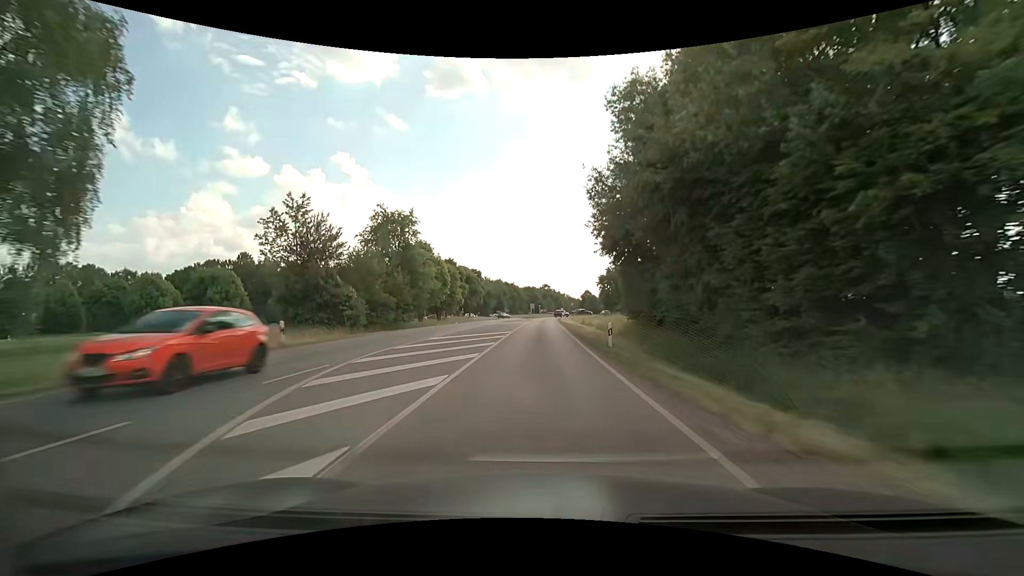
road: secondary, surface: asphalt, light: Day
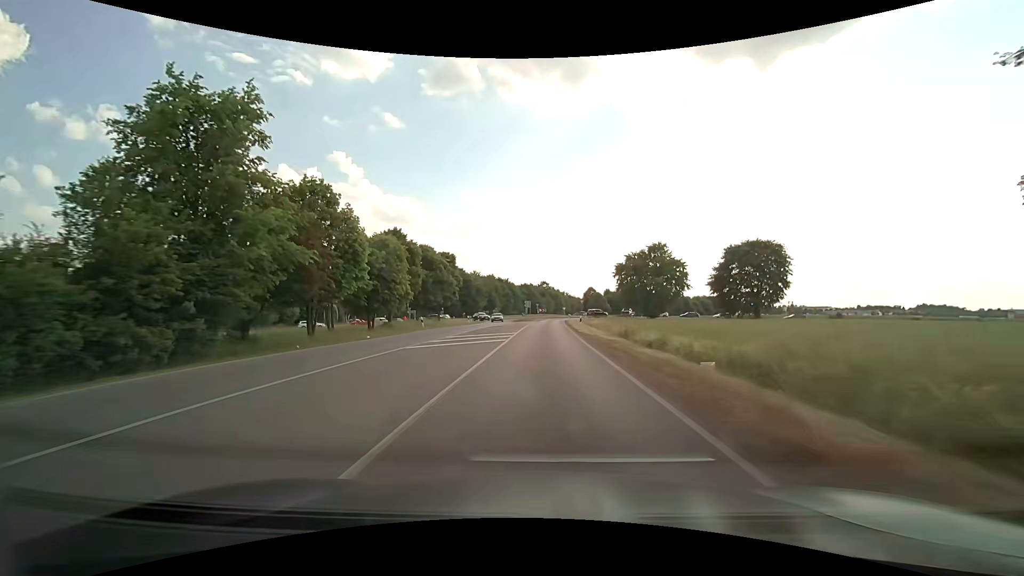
(-0.1, +29.2) m; 0°
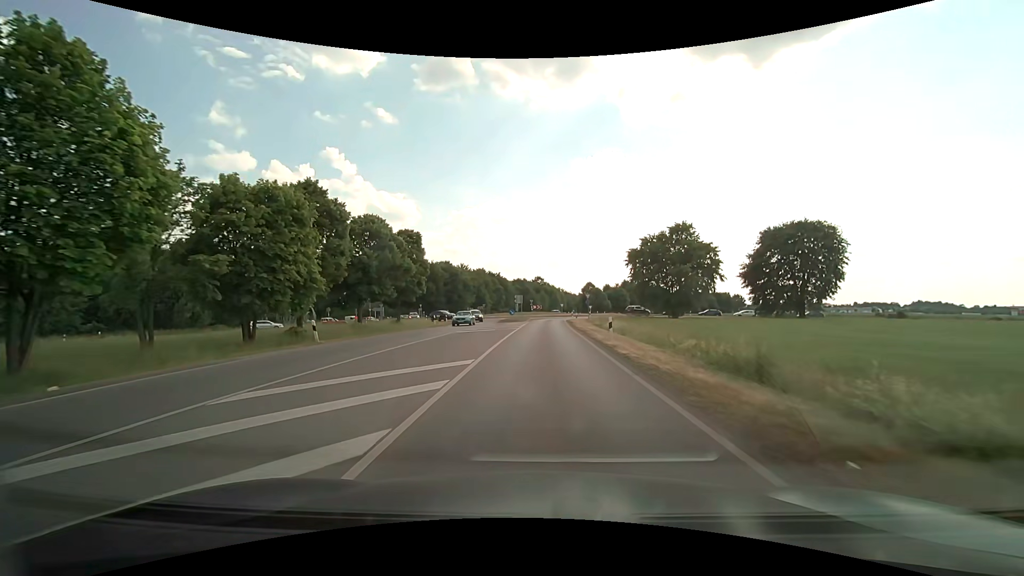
(+0.2, +17.9) m; +1°
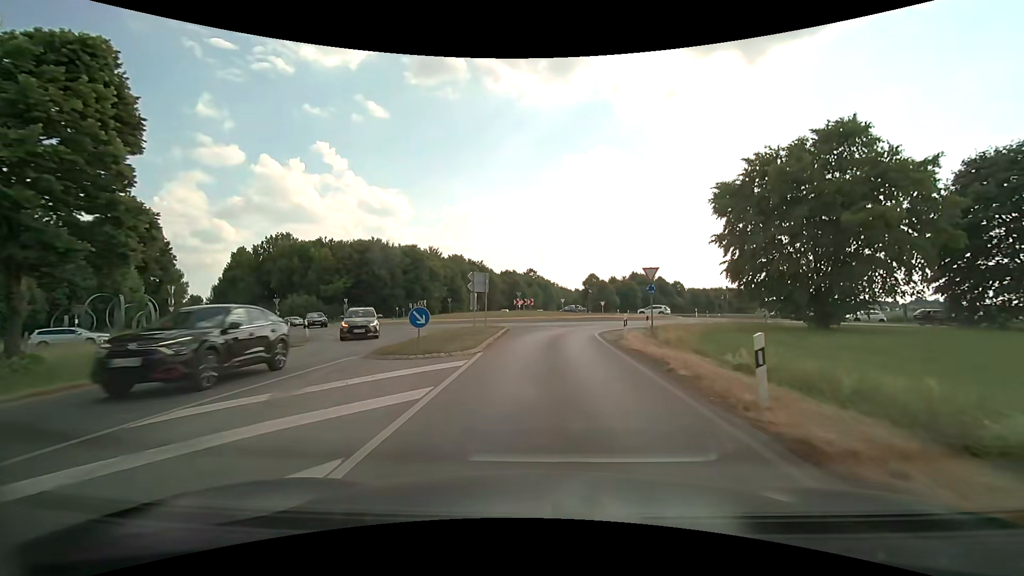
(+0.4, +38.0) m; +1°
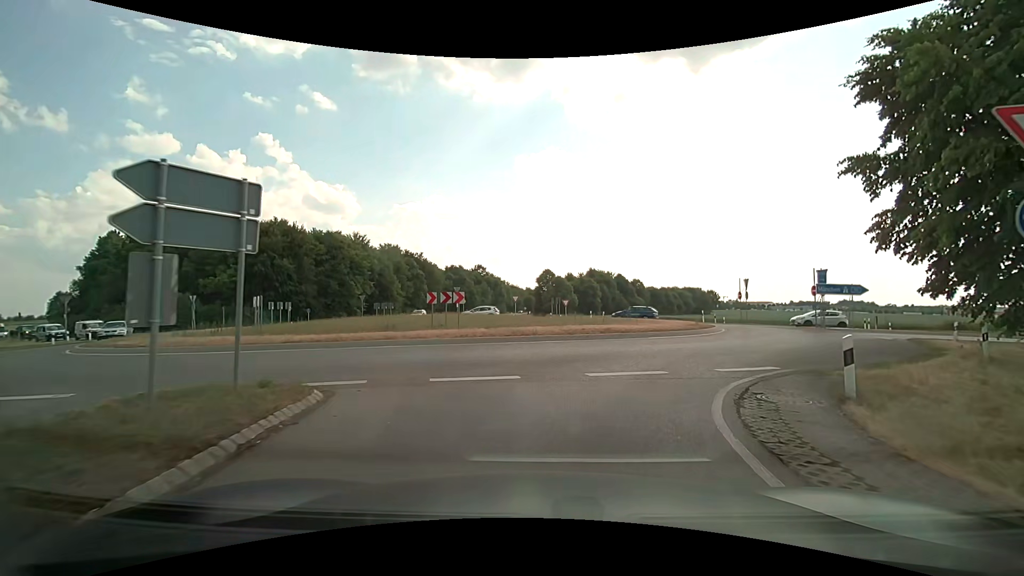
(+0.5, +20.2) m; +5°
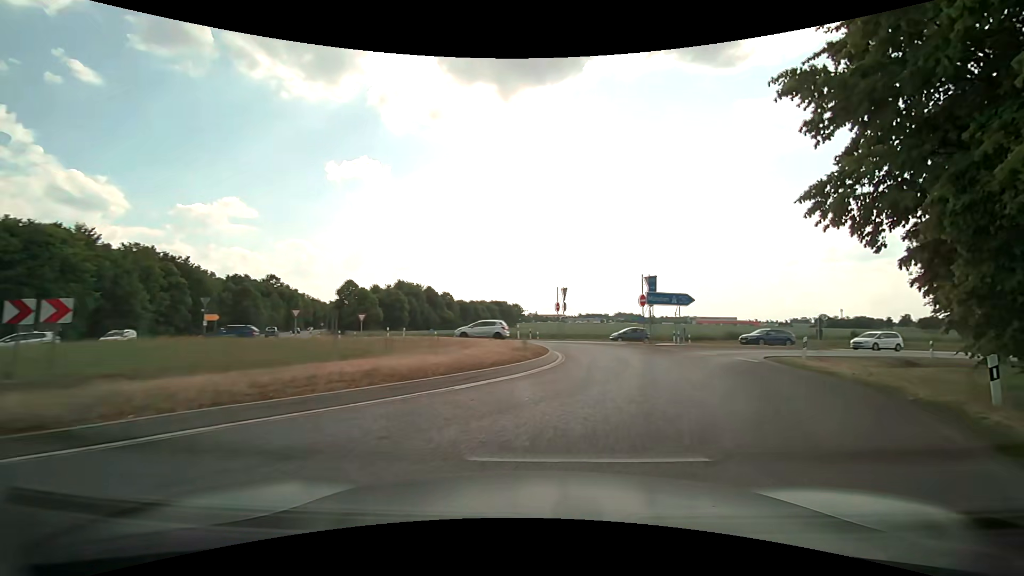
(+1.5, +10.3) m; +21°
